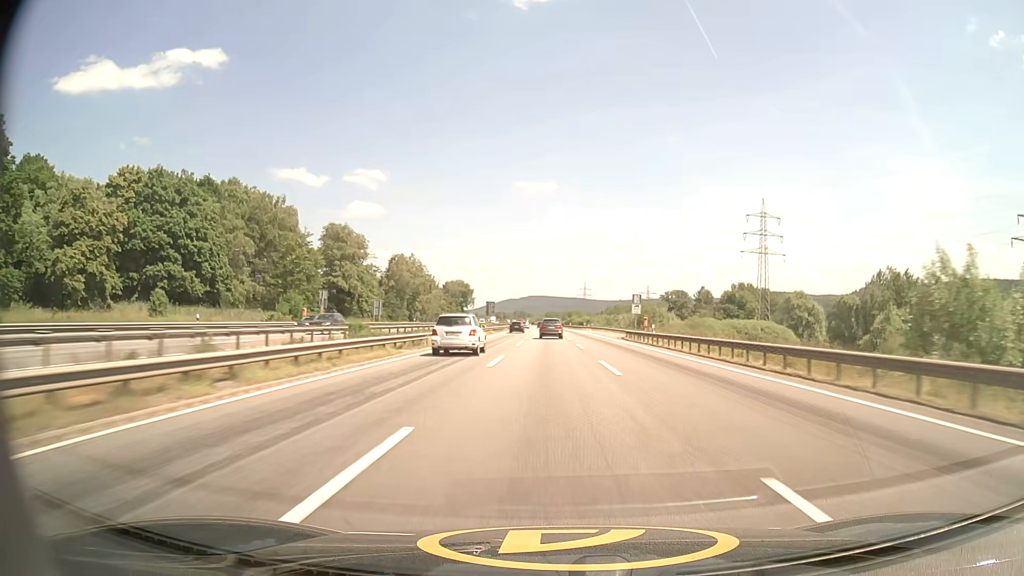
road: motorway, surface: asphalt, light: Day
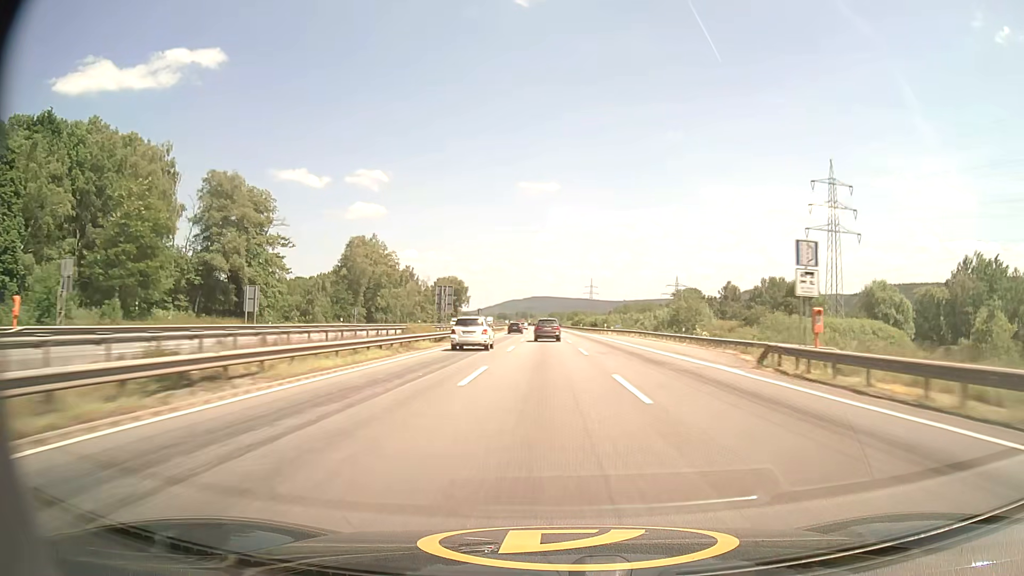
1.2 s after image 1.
(0.0, +41.8) m; 0°
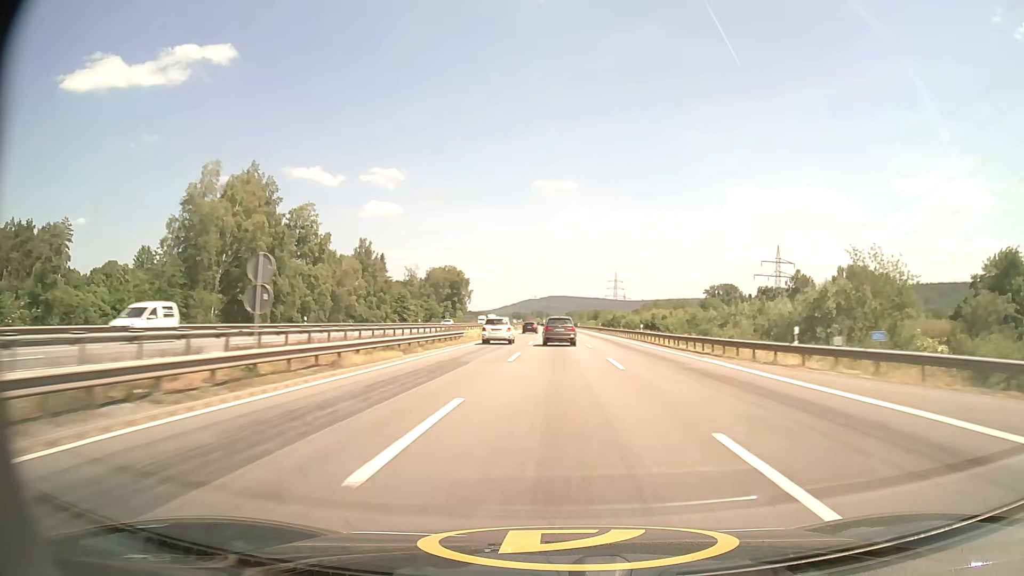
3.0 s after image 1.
(-0.8, +63.3) m; -2°
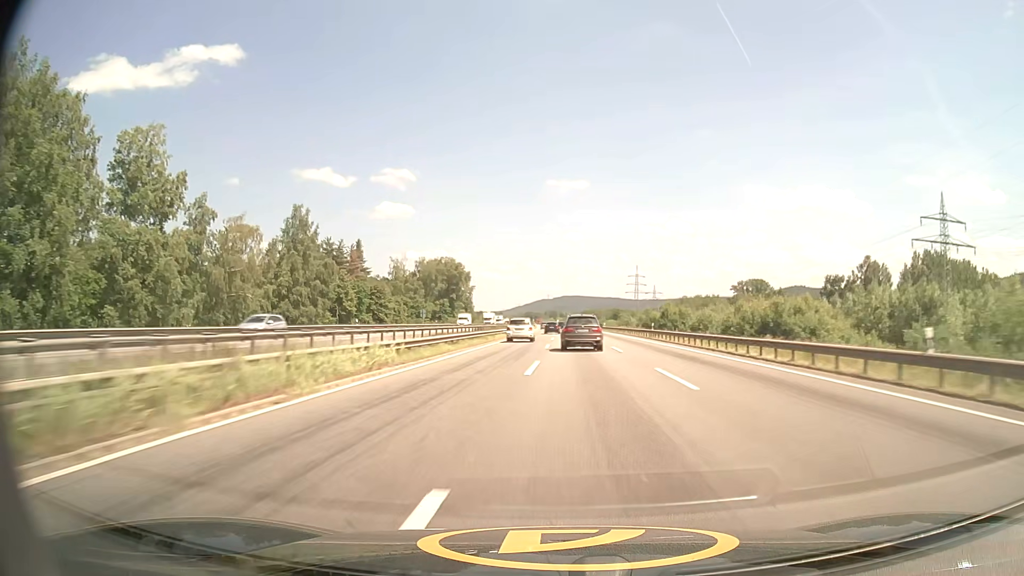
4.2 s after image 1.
(-0.3, +42.4) m; -1°
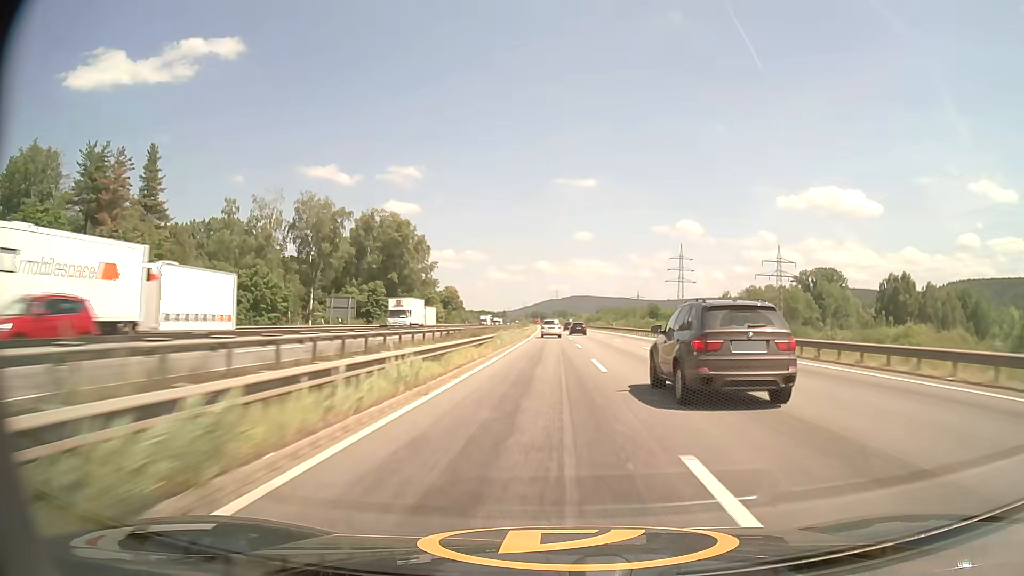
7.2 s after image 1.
(-1.2, +107.0) m; -1°
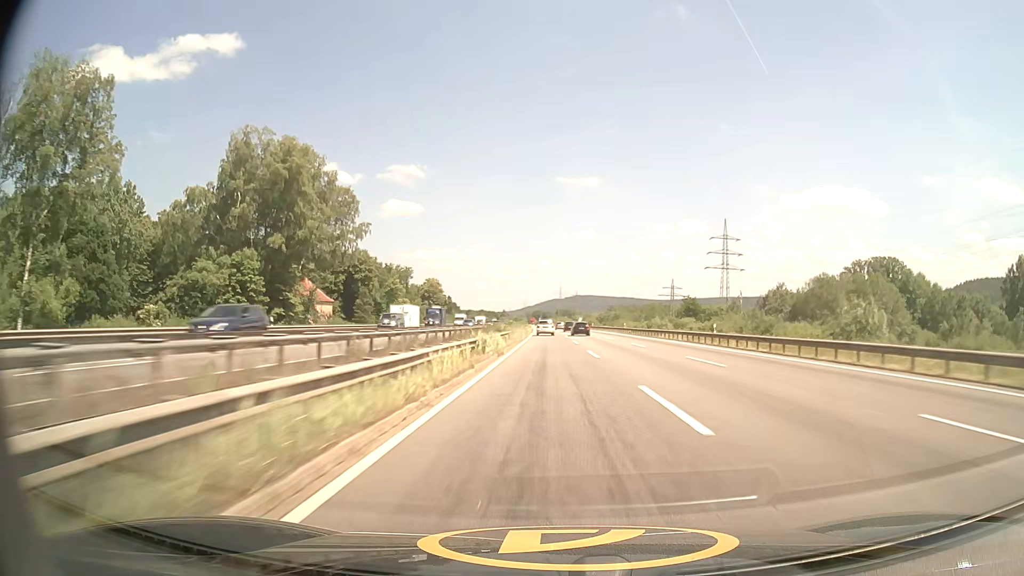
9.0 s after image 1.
(-0.2, +64.9) m; 0°
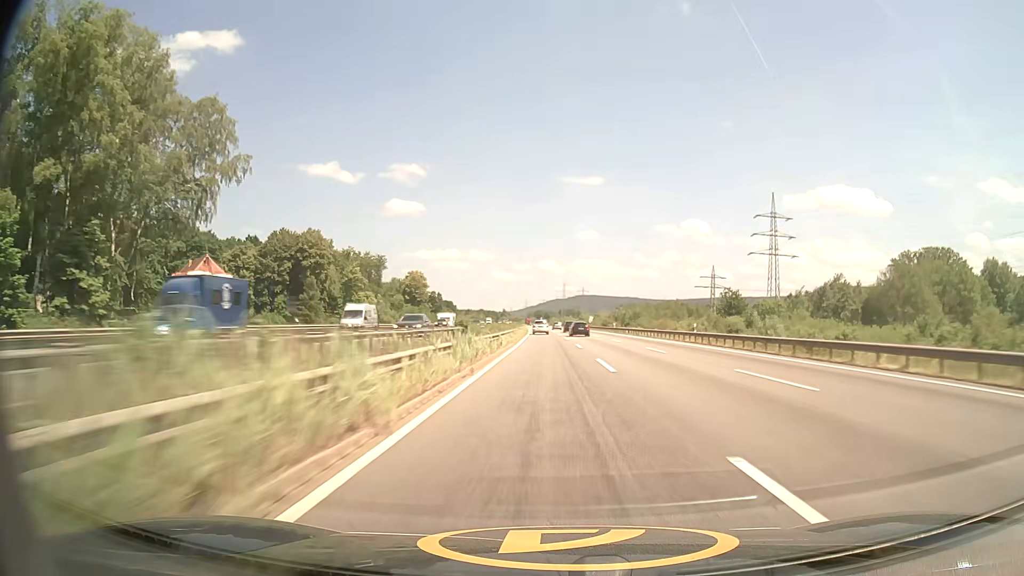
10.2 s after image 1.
(-0.1, +43.6) m; 0°
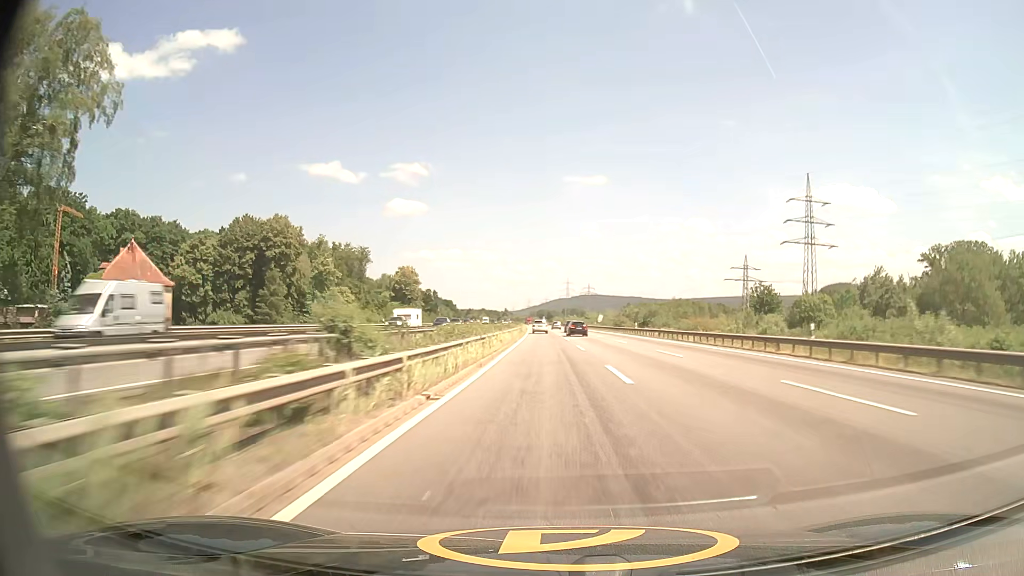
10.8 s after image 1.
(-0.1, +21.9) m; 0°
(0, +10) (0, +20) (0, +30) (0, +40) (0, +50) (0, +60) (0, +70) (-1, +80) (-1, +90) (-1, +100) m
